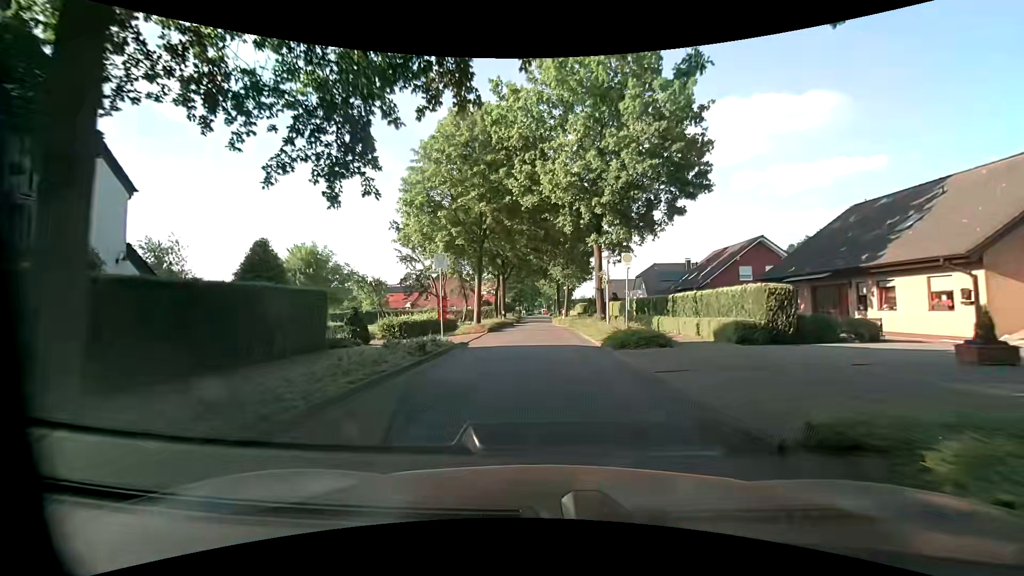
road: unclassified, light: Day
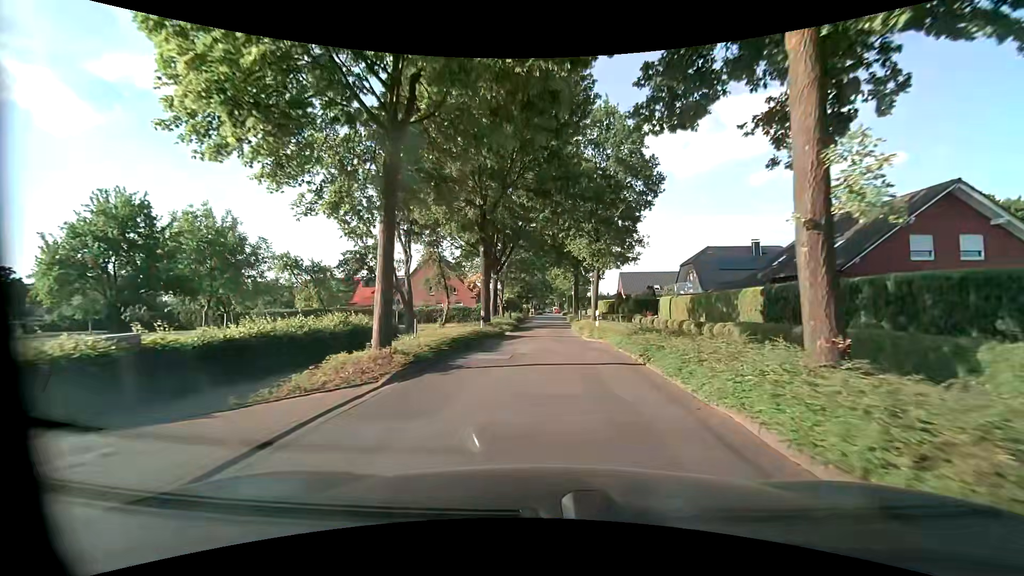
(-0.1, +19.6) m; -1°
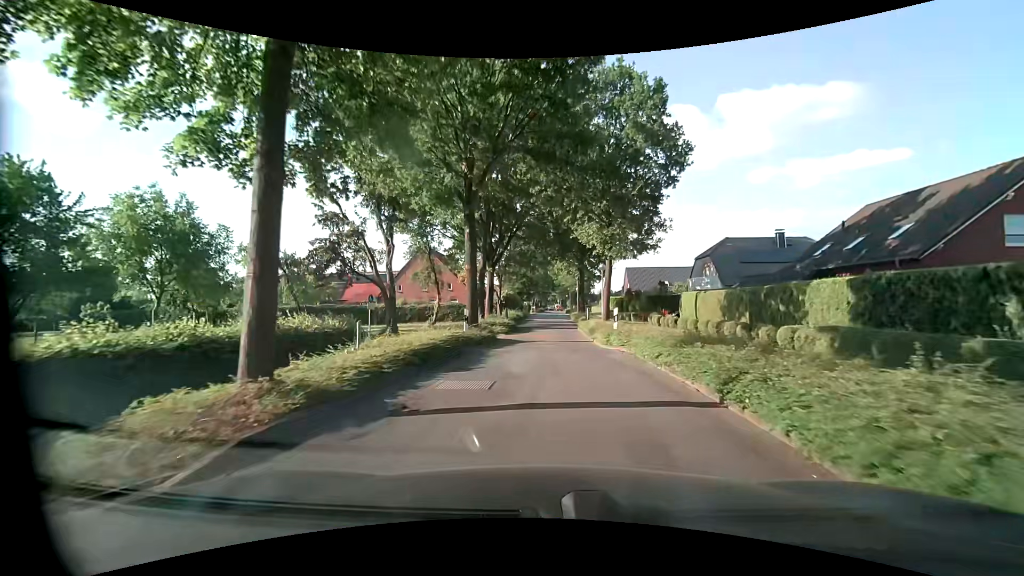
(0.0, +5.0) m; 0°
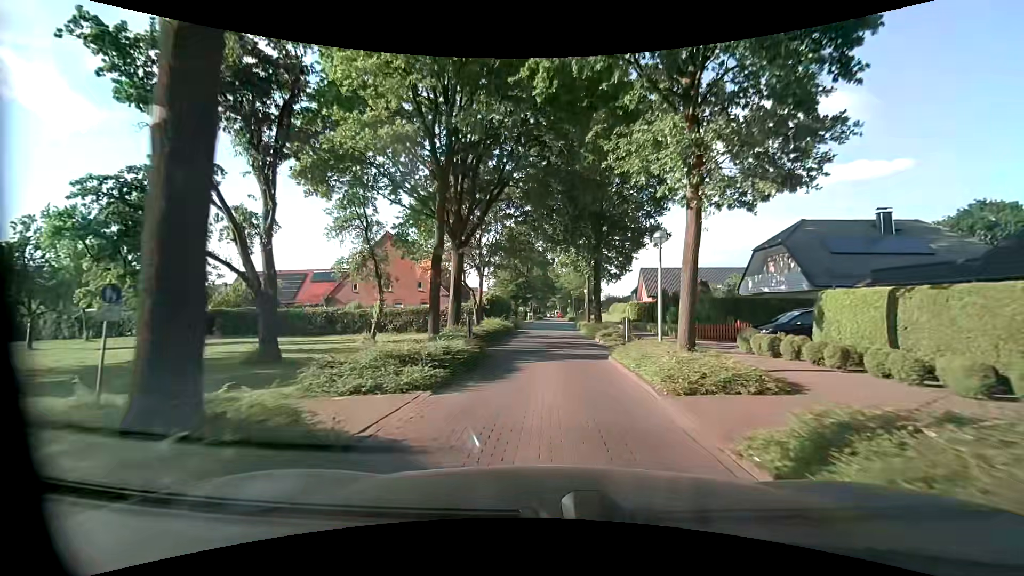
(+0.1, +15.0) m; +2°
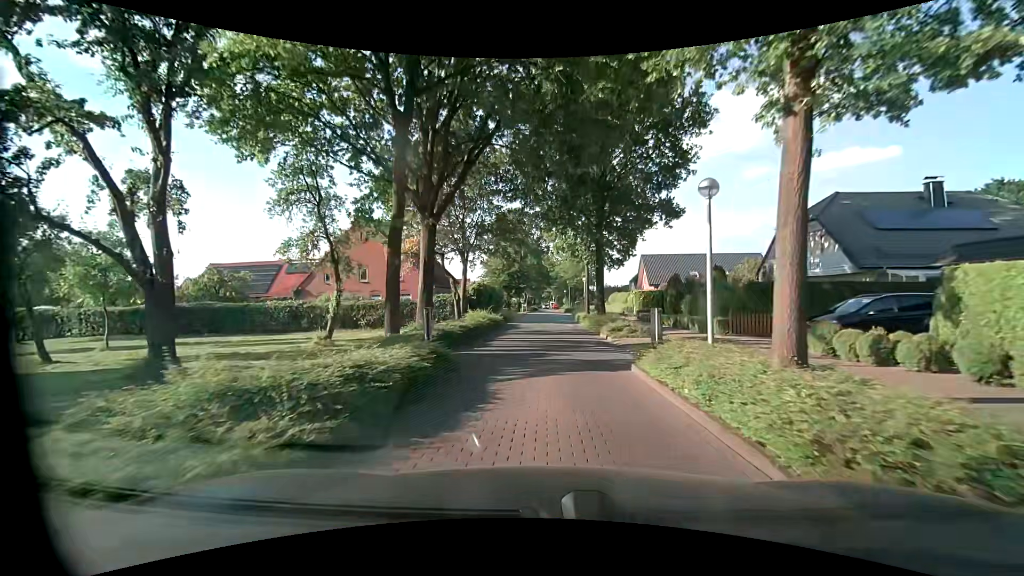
(0.0, +5.0) m; -1°
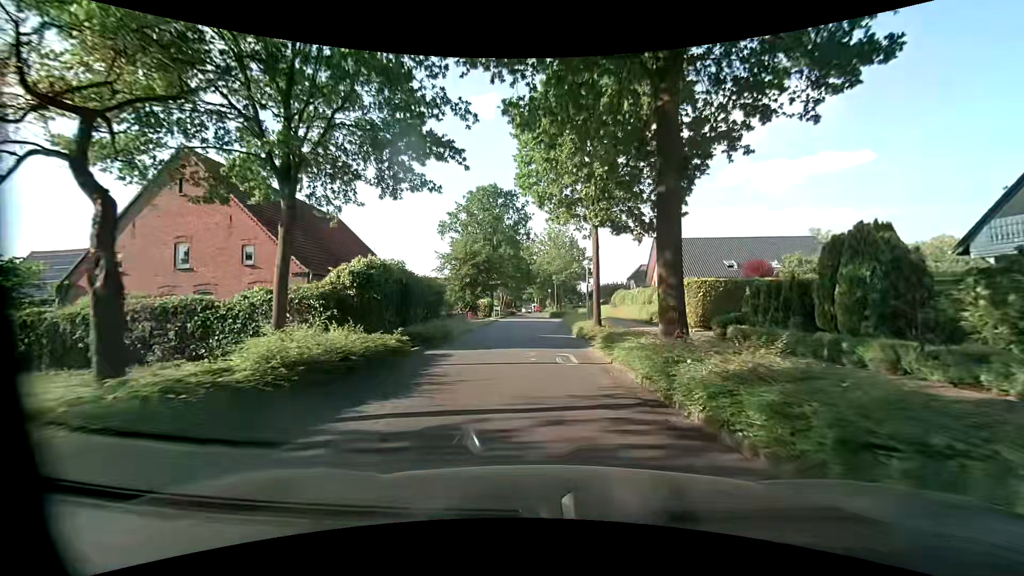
(+0.5, +19.9) m; +3°
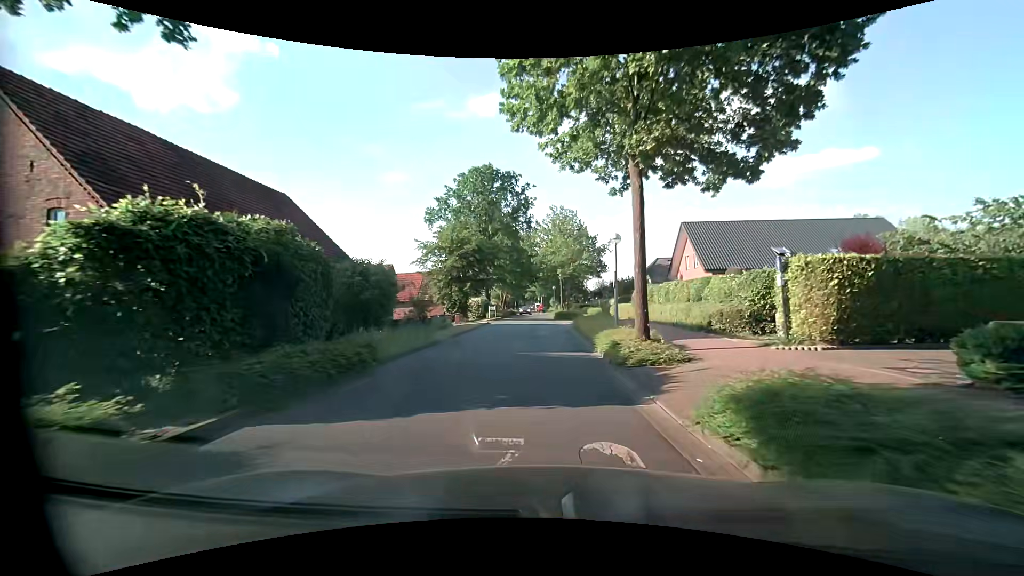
(-0.1, +9.6) m; +1°
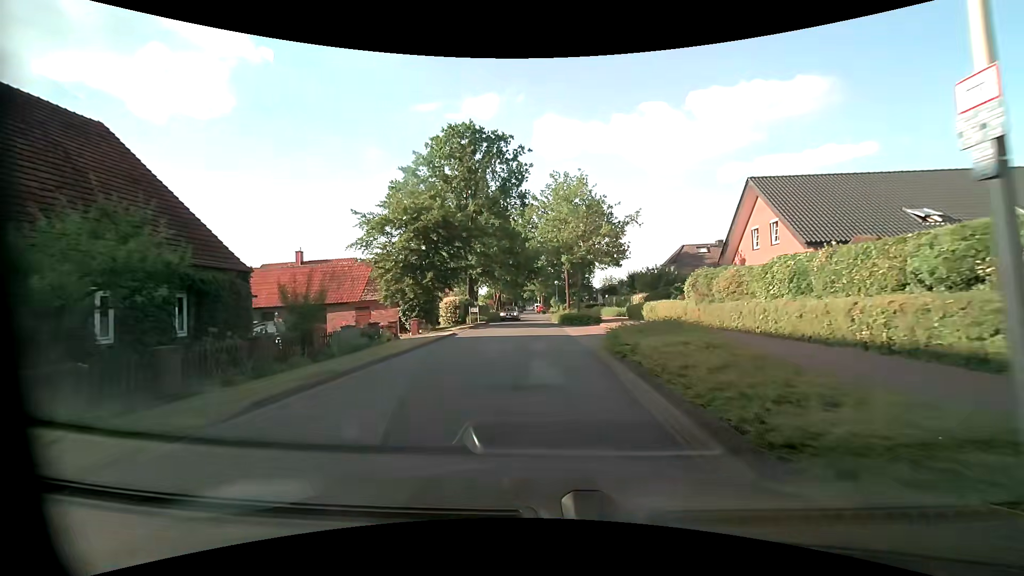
(-0.5, +14.5) m; -3°
